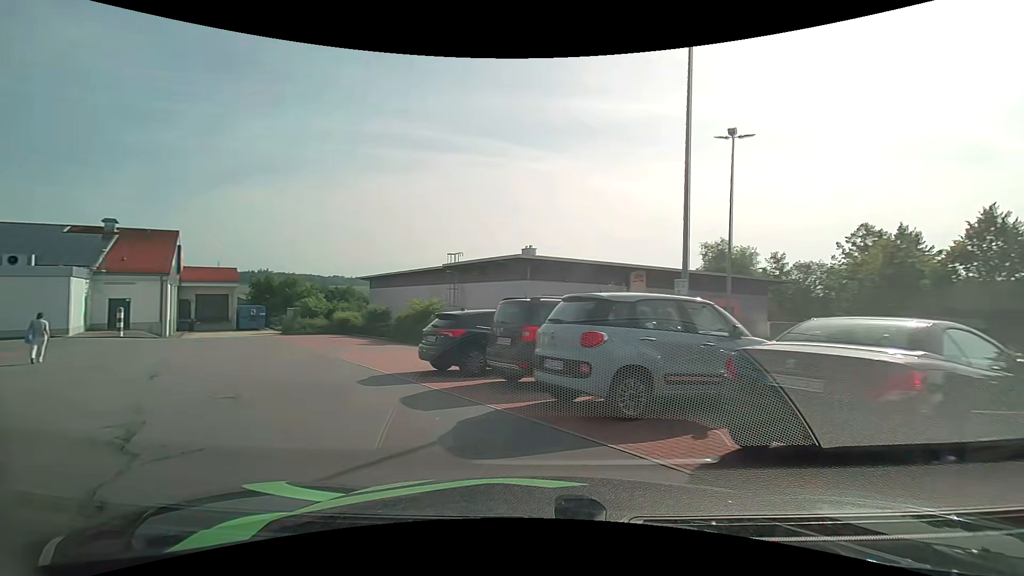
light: Day
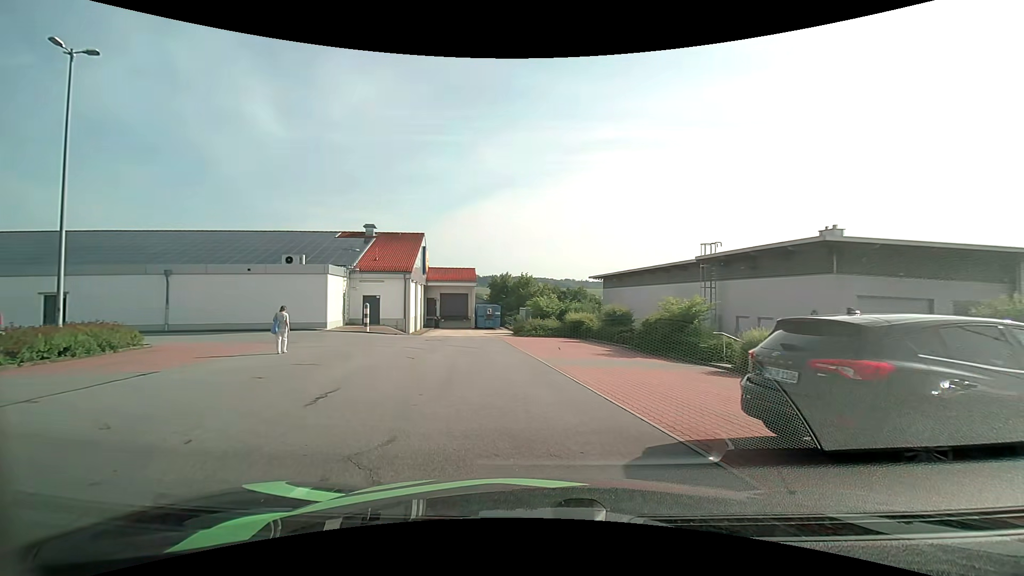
(-1.5, +5.6) m; -27°
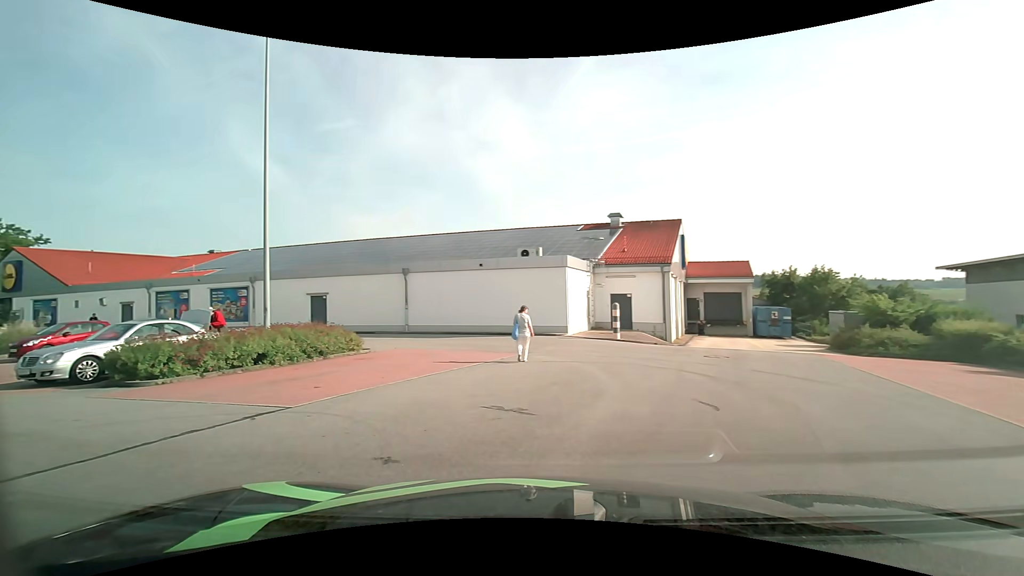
(-1.5, +7.2) m; -27°
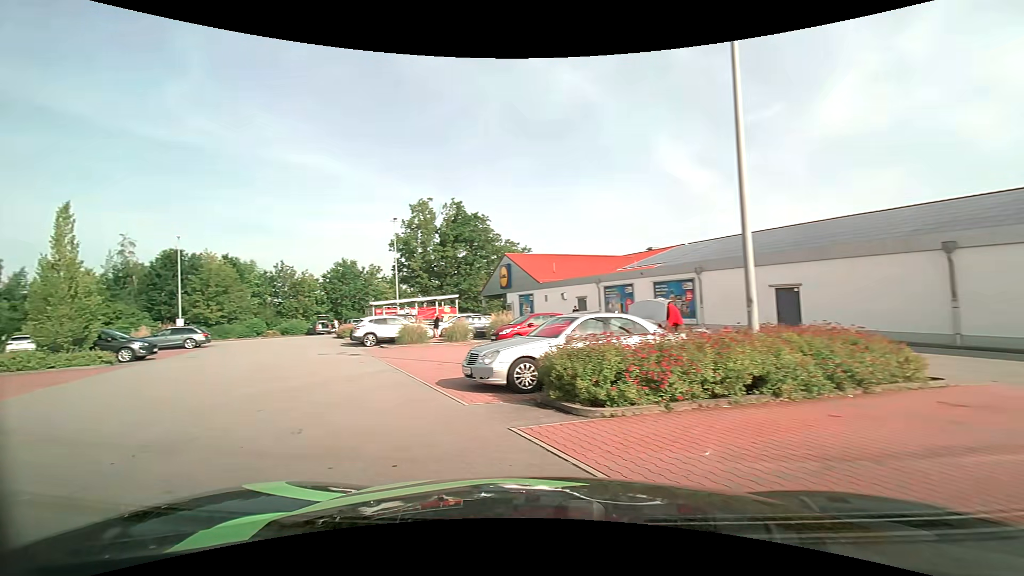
(-2.6, +5.9) m; -46°
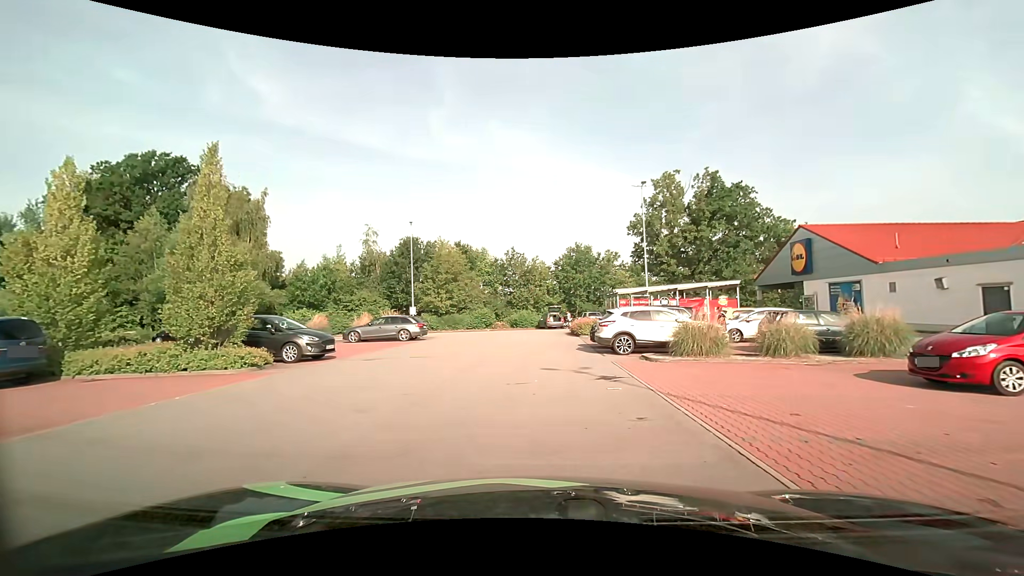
(-3.5, +10.3) m; -26°
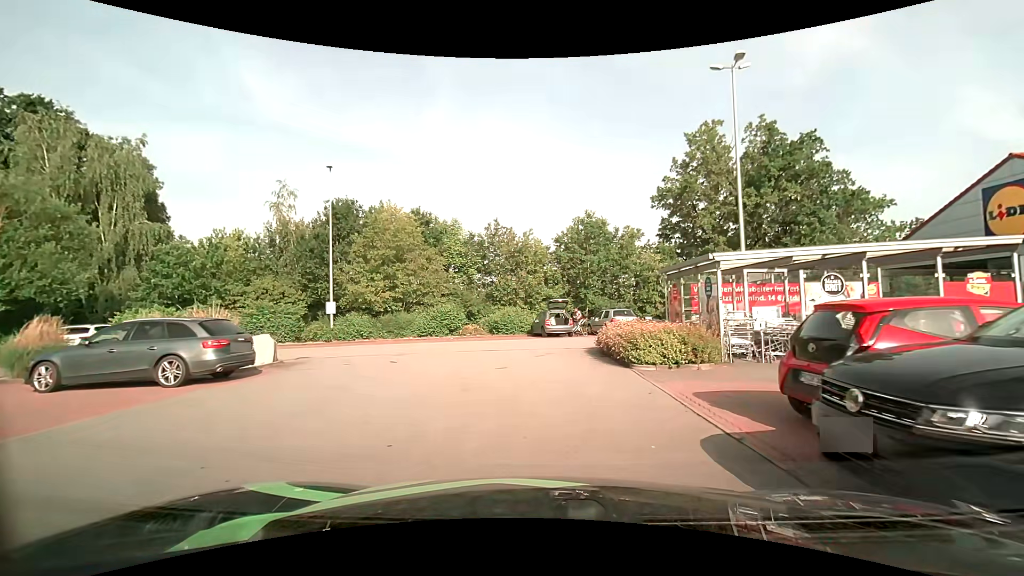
(0.0, +17.1) m; 0°
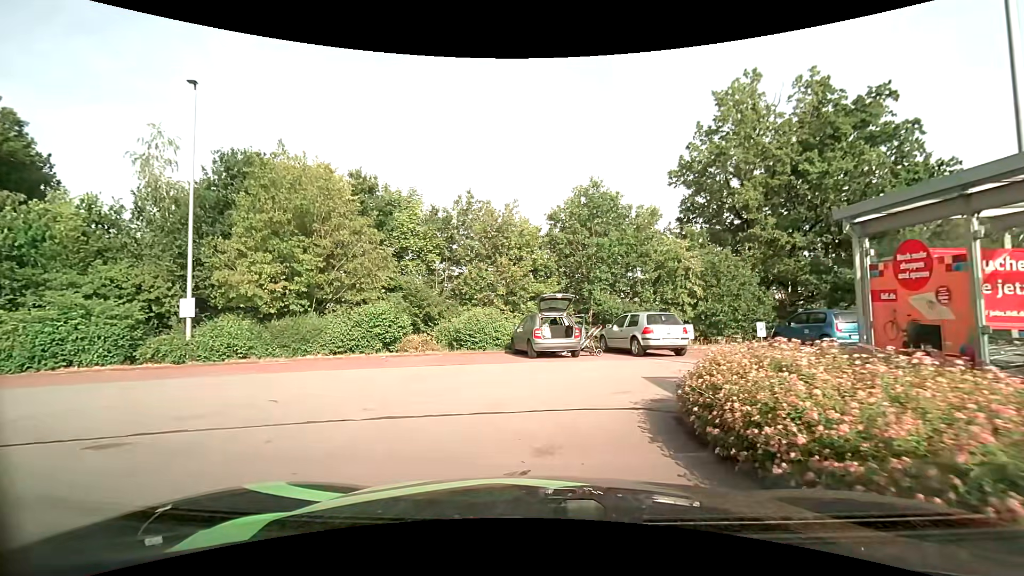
(+0.2, +10.5) m; +2°
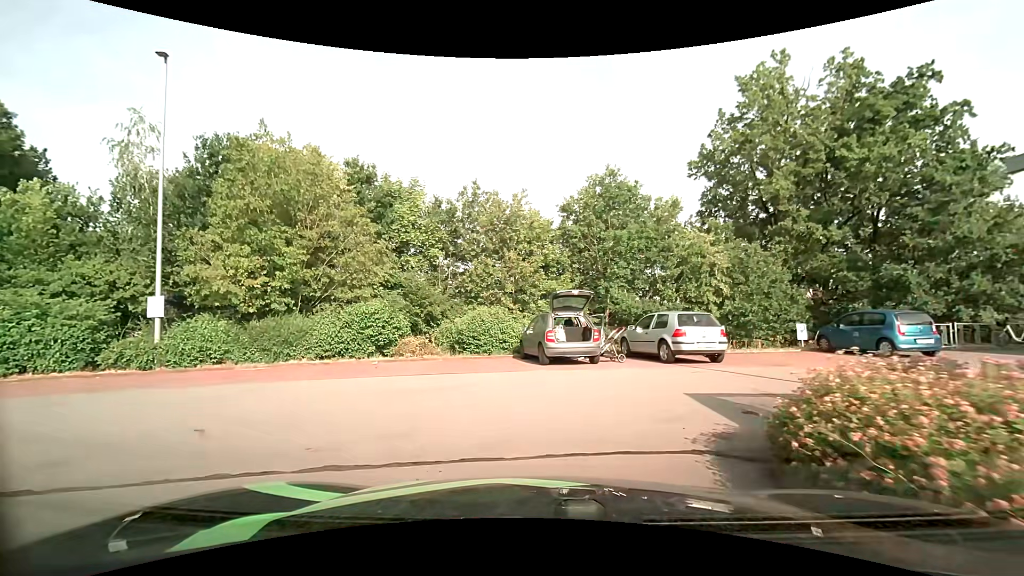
(0.0, +2.2) m; -2°
